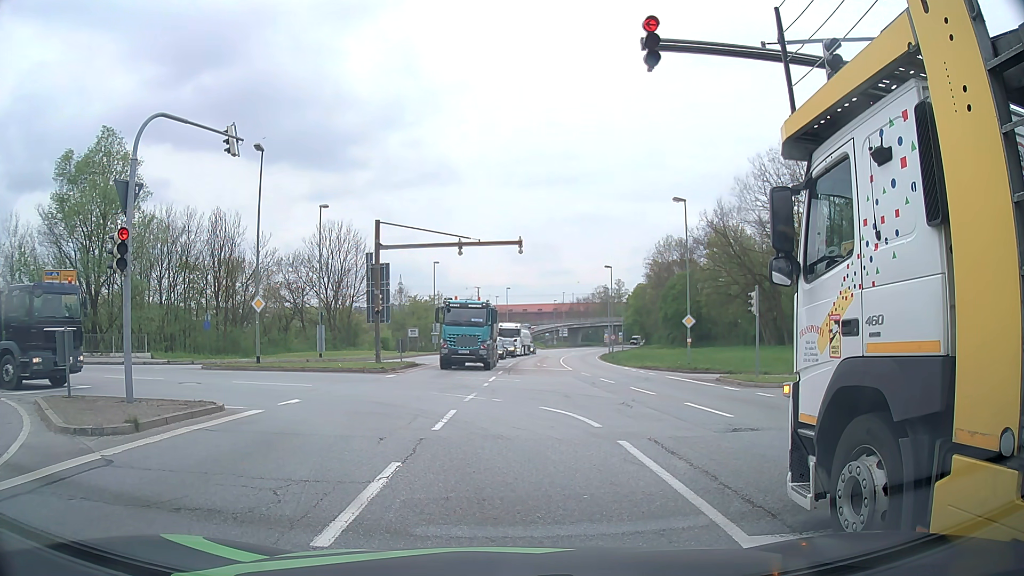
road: primary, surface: asphalt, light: Day
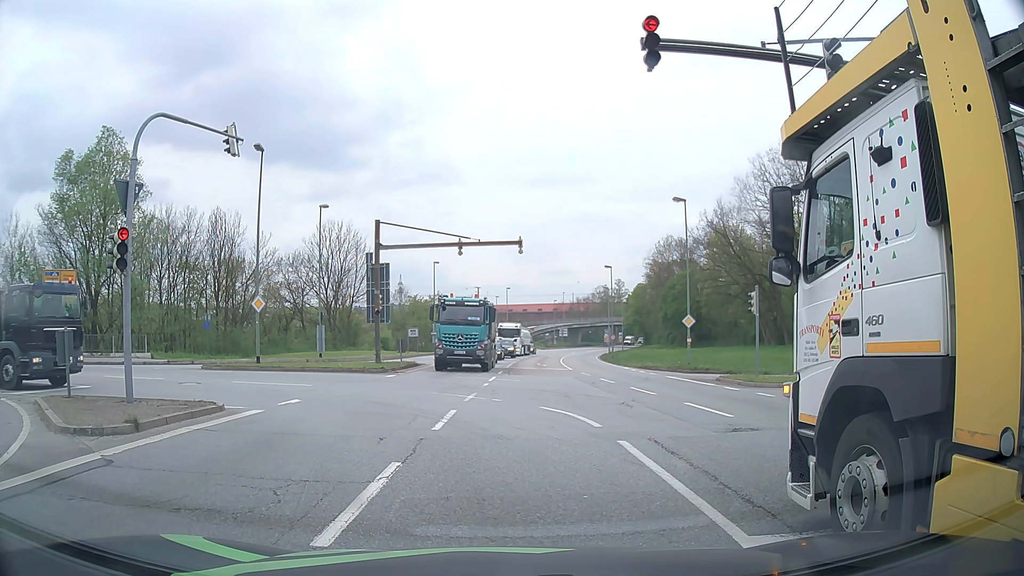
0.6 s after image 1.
(0.0, 0.0) m; 0°
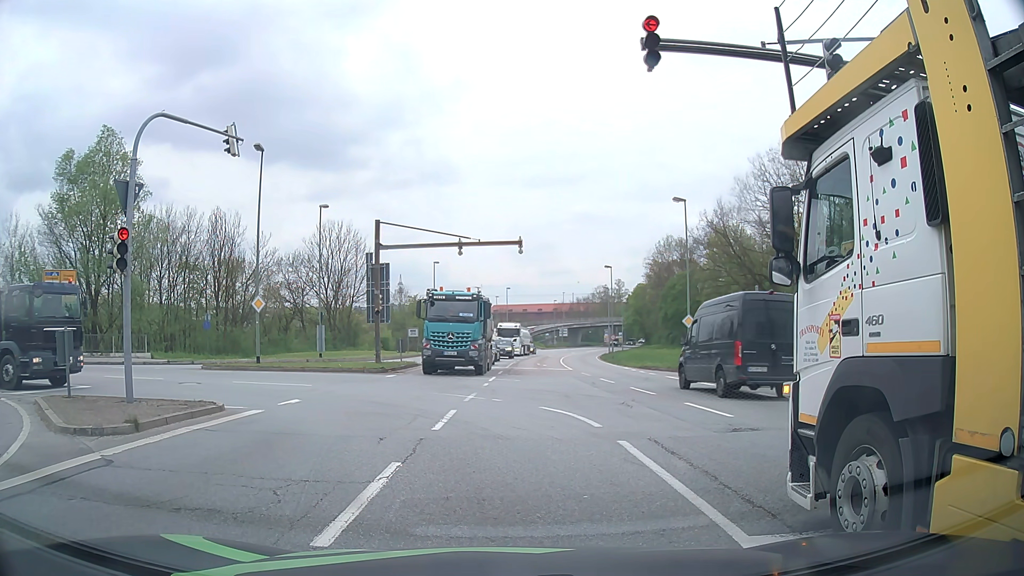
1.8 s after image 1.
(0.0, 0.0) m; 0°
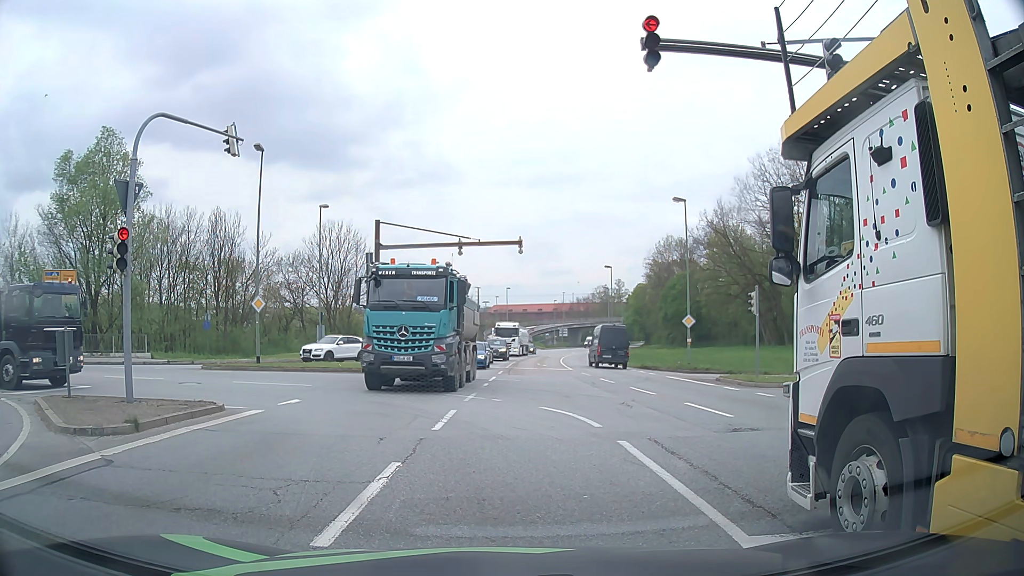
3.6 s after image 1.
(0.0, 0.0) m; 0°
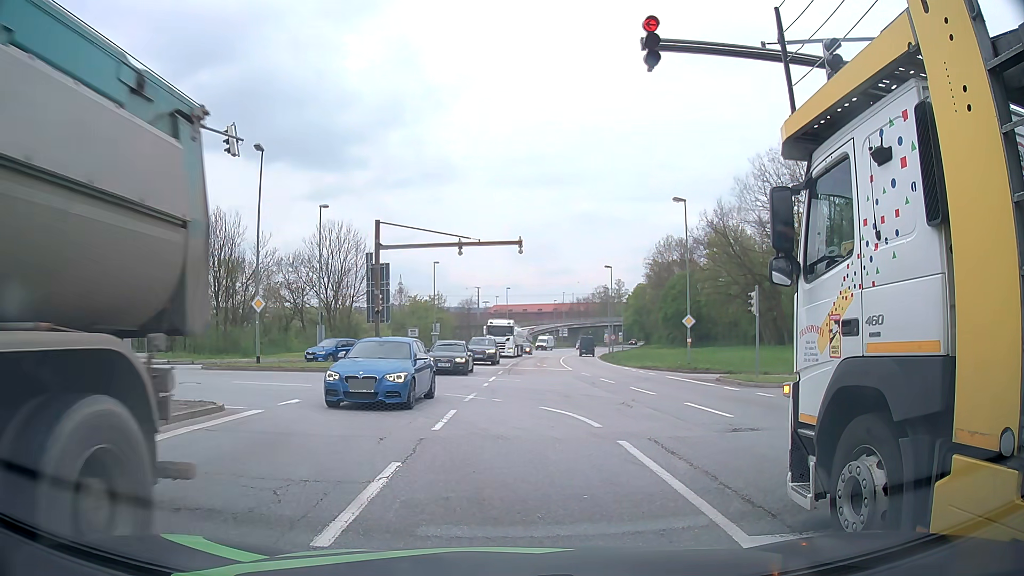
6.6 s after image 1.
(0.0, 0.0) m; 0°
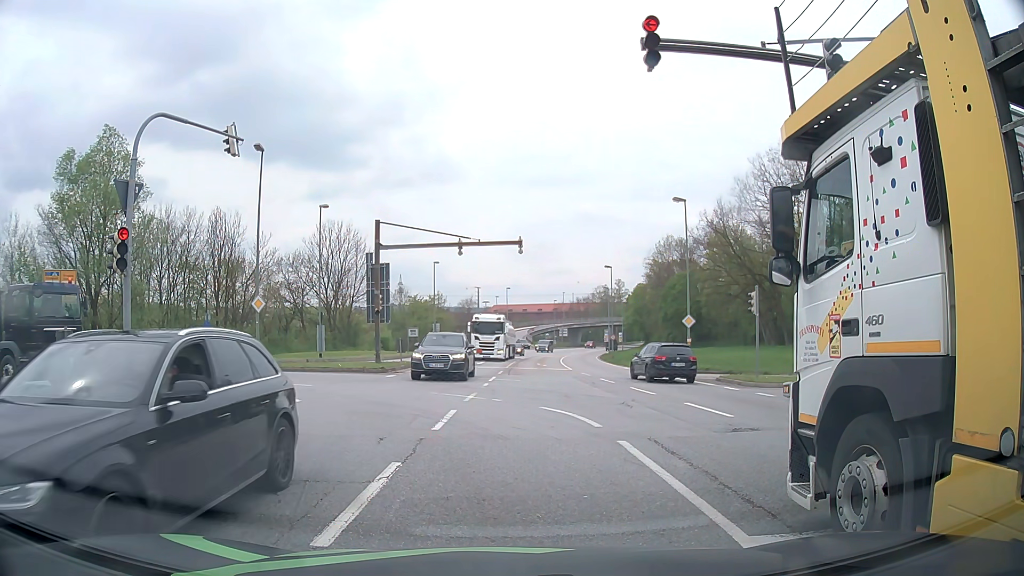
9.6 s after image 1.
(0.0, 0.0) m; 0°
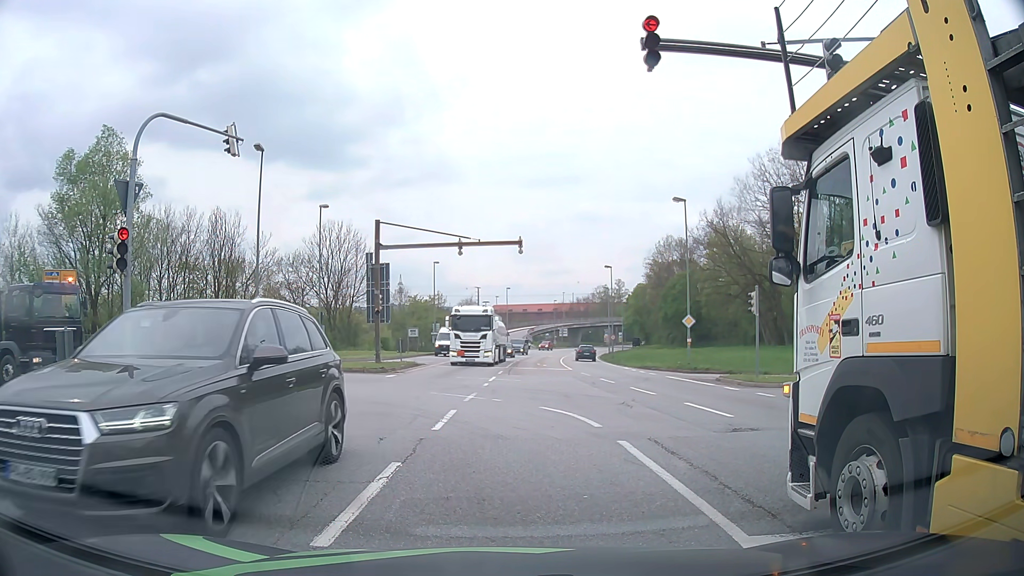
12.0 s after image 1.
(0.0, 0.0) m; 0°
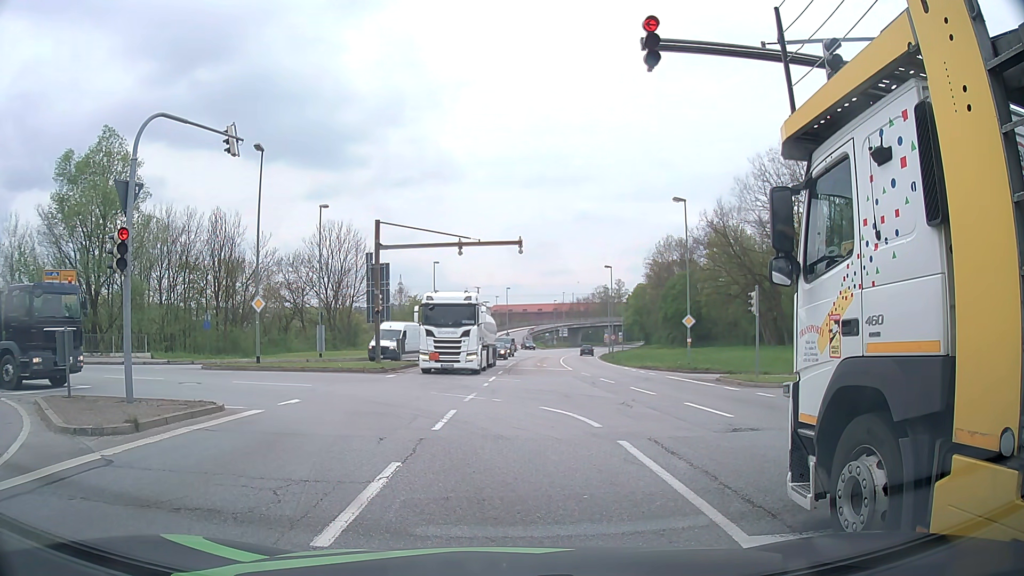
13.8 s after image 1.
(0.0, 0.0) m; 0°
(-1, +10) (-6, +18) (-15, +22) (-24, +25) (-34, +27) (-44, +29) (-54, +31) (-63, +34) (-73, +36) (-83, +38) m
